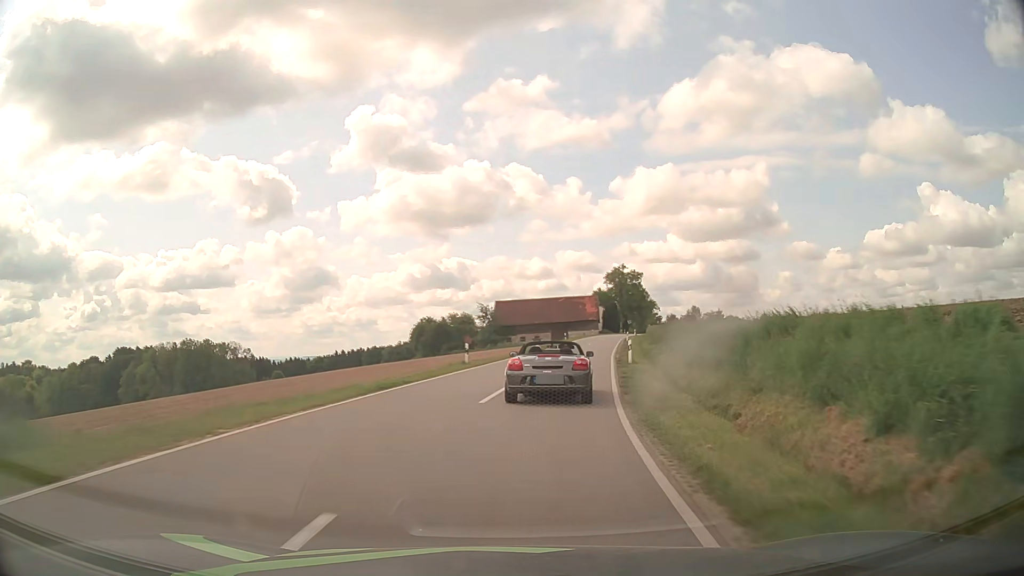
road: tertiary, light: Day
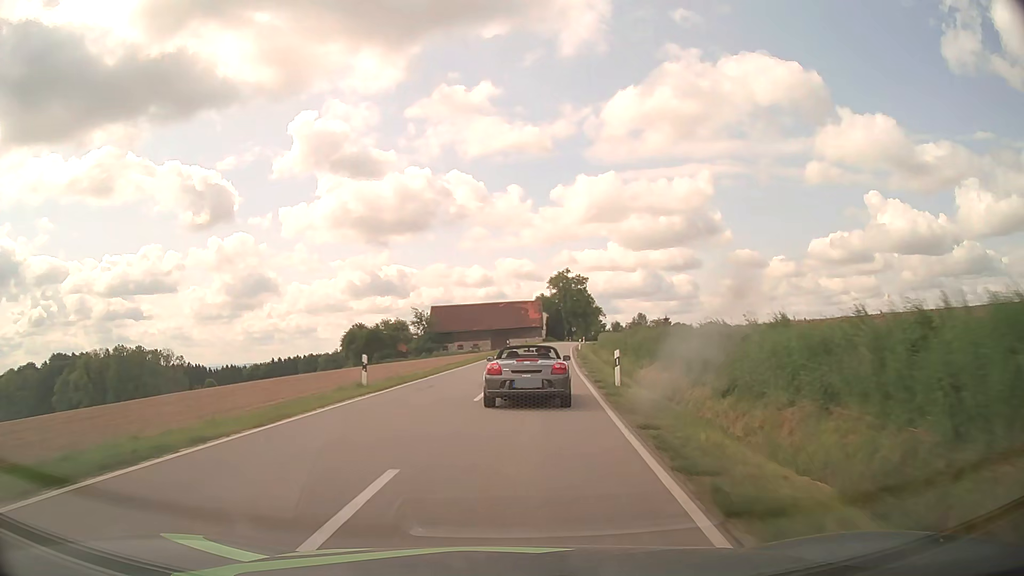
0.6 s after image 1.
(+0.5, +10.3) m; +5°
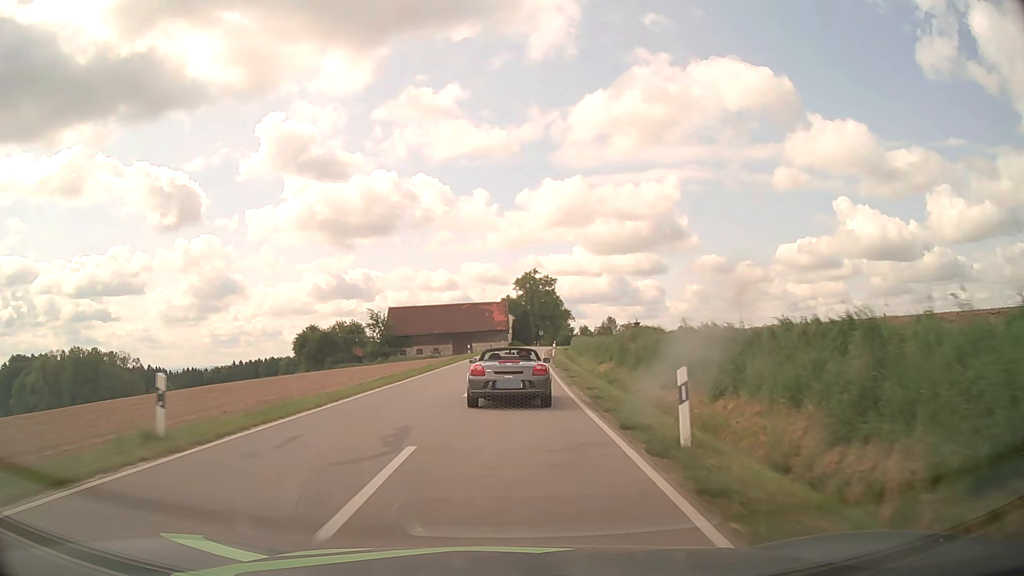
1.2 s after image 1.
(+0.3, +10.1) m; +3°
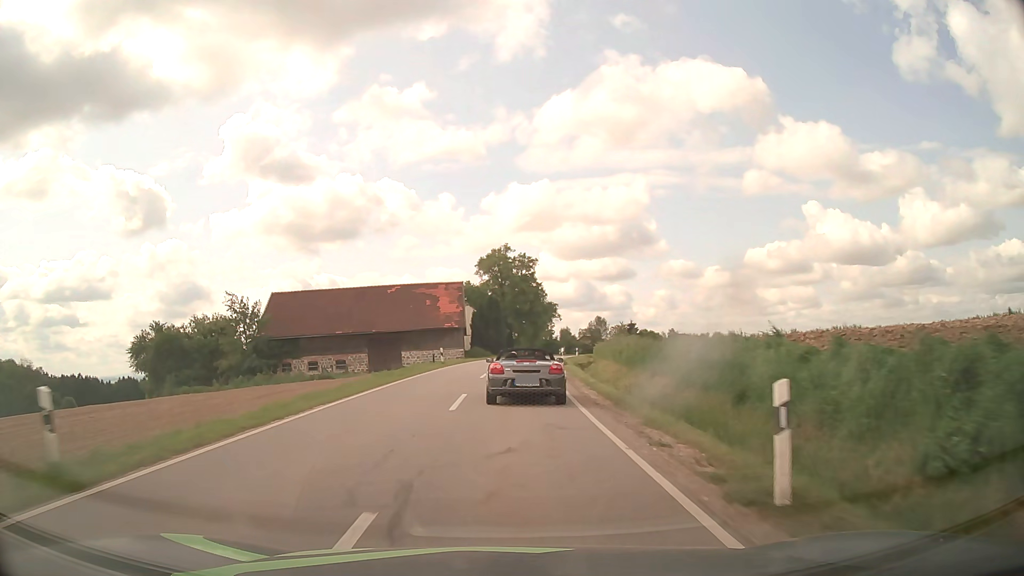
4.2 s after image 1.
(+1.4, +51.6) m; +3°
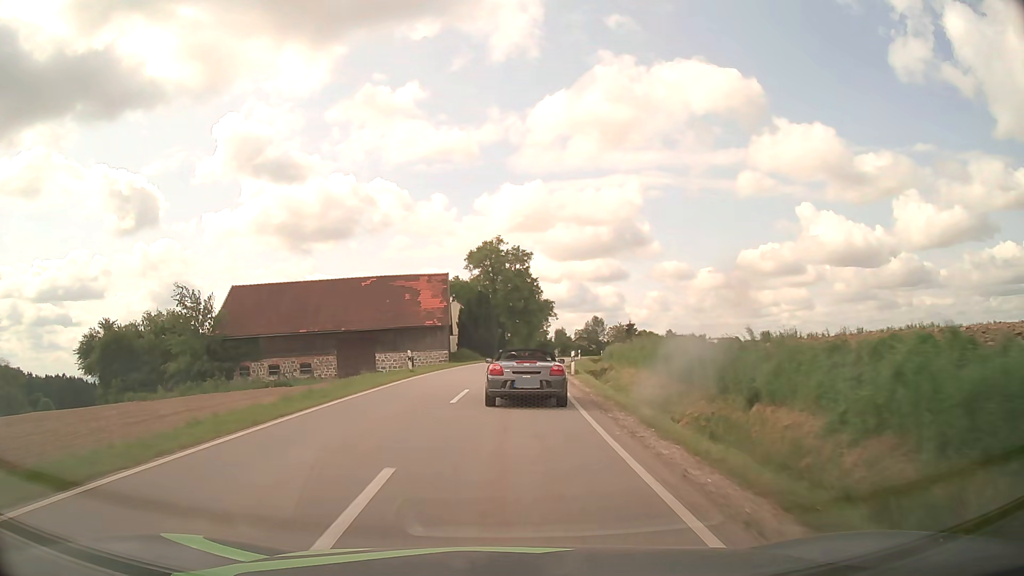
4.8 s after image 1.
(+0.1, +10.2) m; +1°
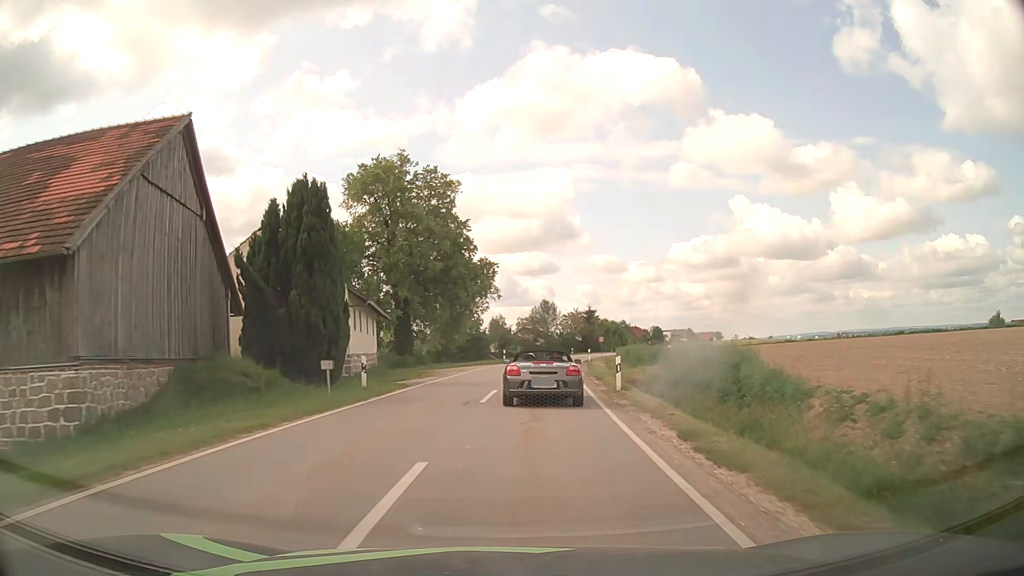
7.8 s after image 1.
(+1.8, +47.6) m; +6°
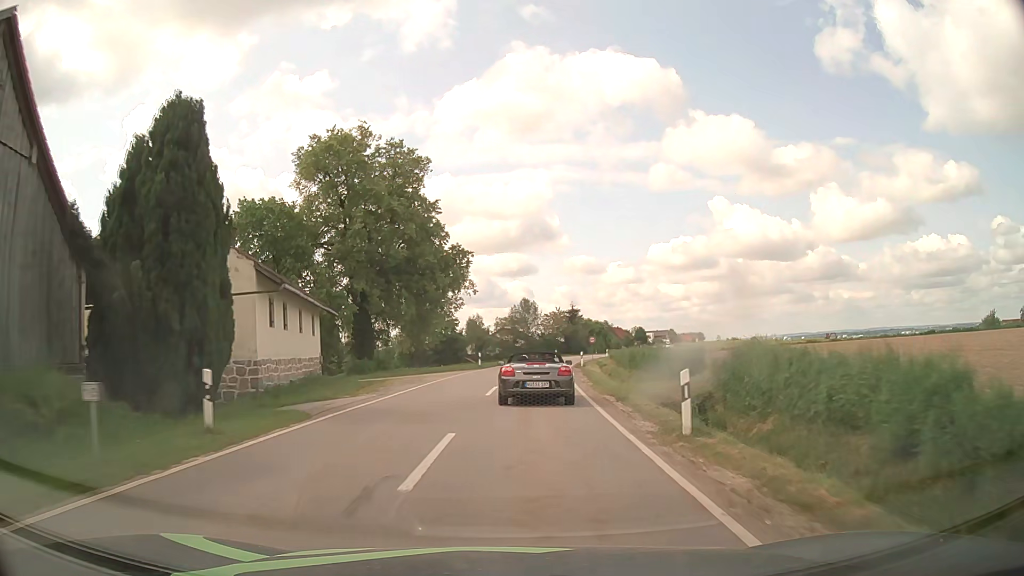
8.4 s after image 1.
(+0.1, +9.1) m; +2°
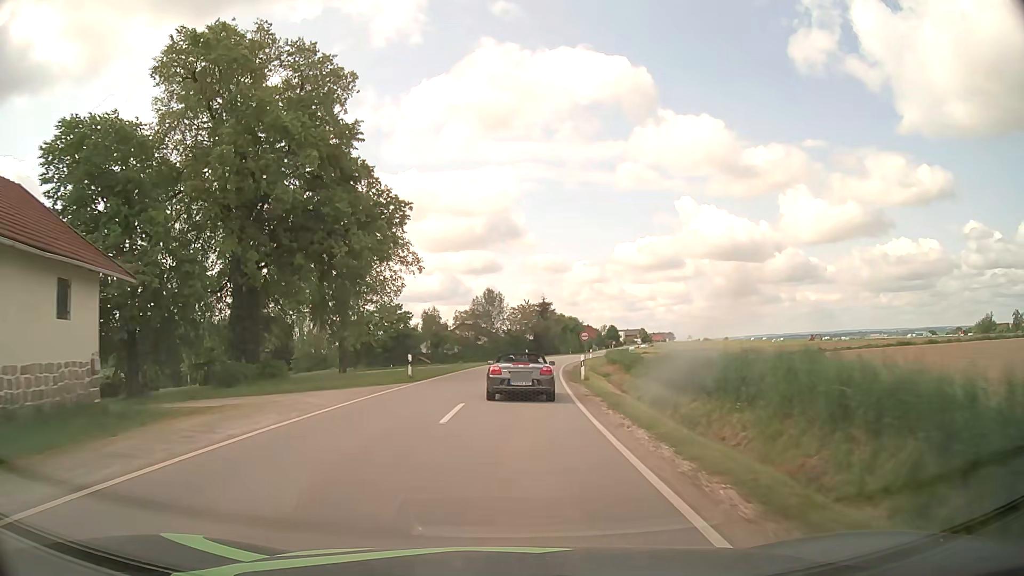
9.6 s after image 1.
(+0.6, +18.7) m; +3°
(0, +10) (0, +20) (+1, +30) (+2, +40) (+3, +50) (+4, +60) (+6, +70) (+8, +79) (+10, +89) (+11, +99) m
